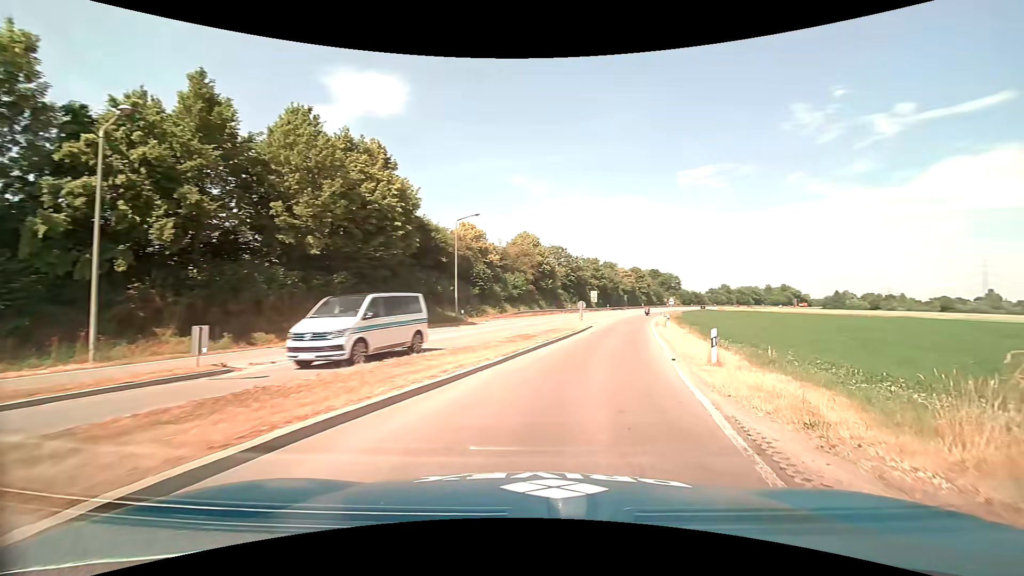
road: primary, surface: asphalt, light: Day
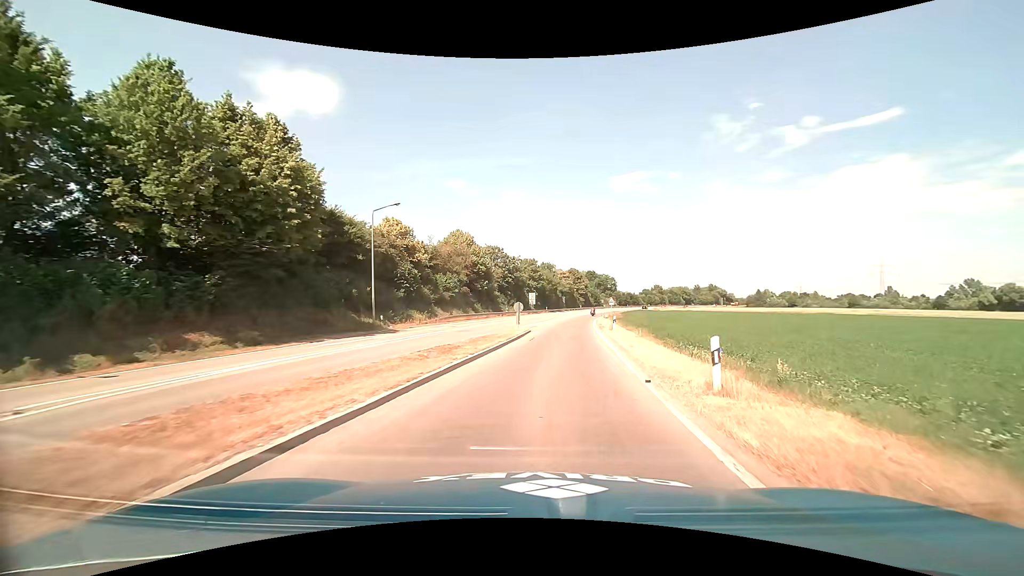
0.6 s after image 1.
(+0.5, +5.0) m; +9°
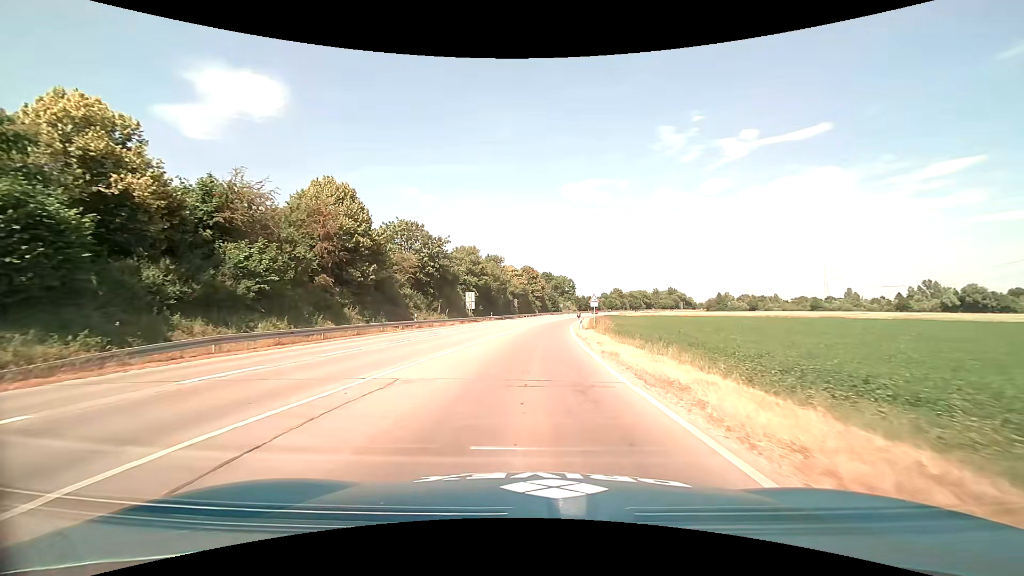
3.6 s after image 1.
(+2.0, +30.7) m; +6°
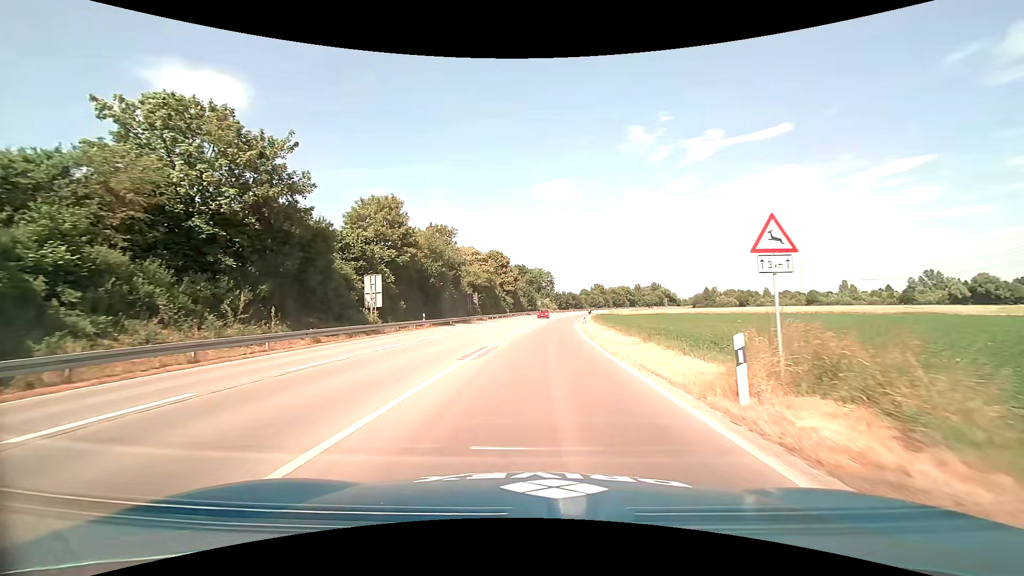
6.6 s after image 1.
(+0.3, +34.3) m; +3°
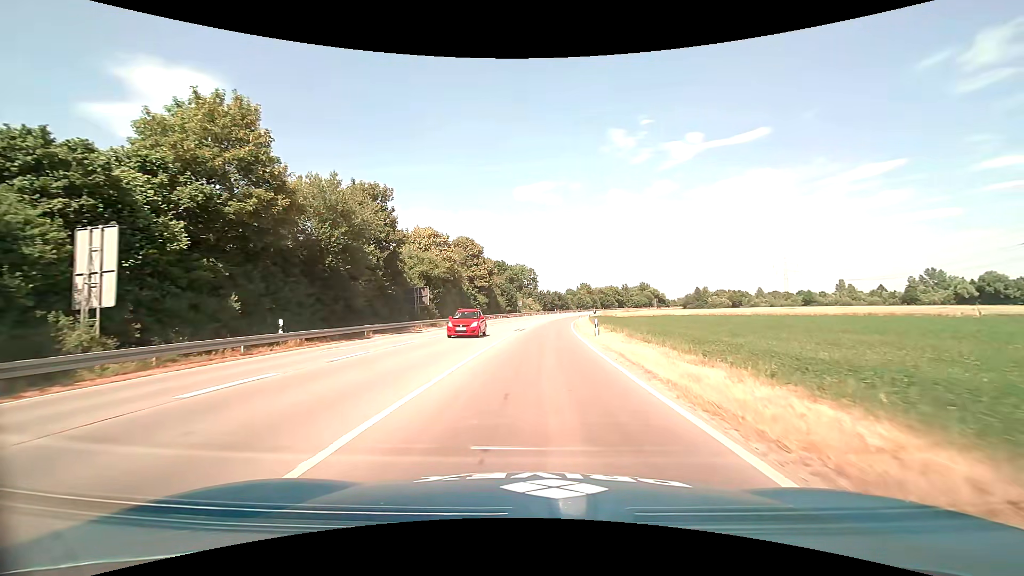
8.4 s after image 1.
(+0.6, +21.1) m; +2°
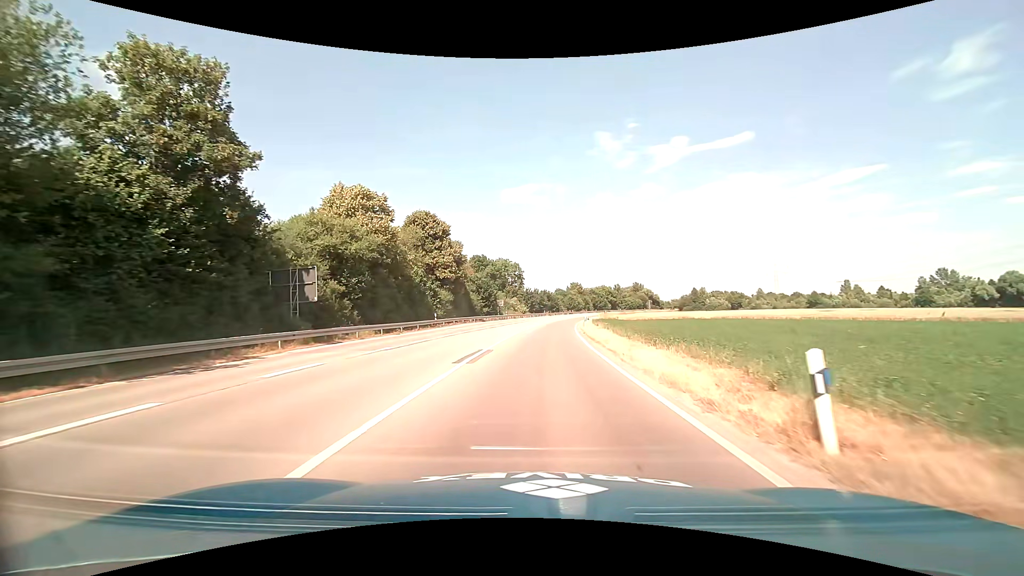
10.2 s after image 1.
(+0.3, +21.7) m; +2°
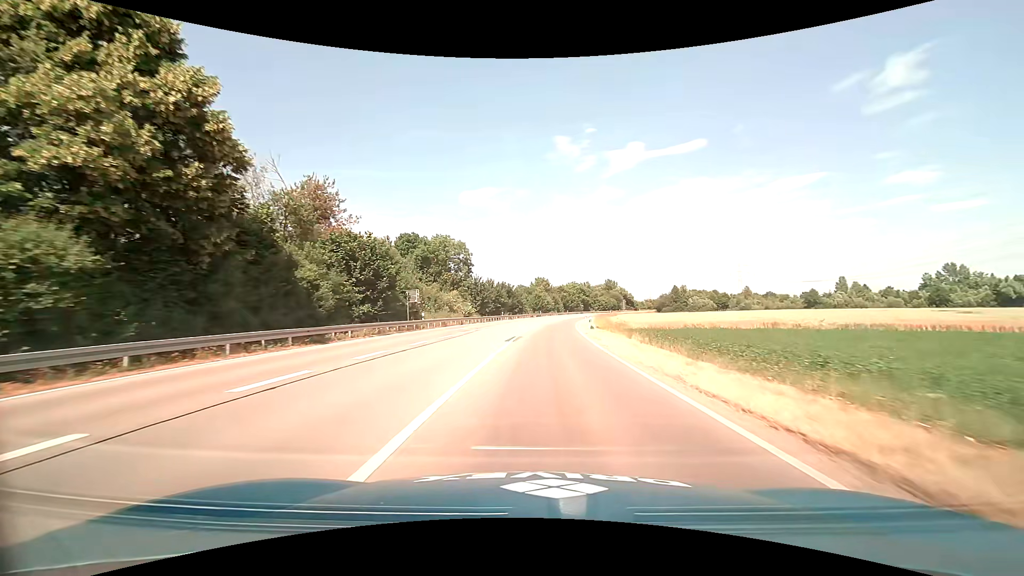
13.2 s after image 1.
(+0.9, +43.8) m; +4°
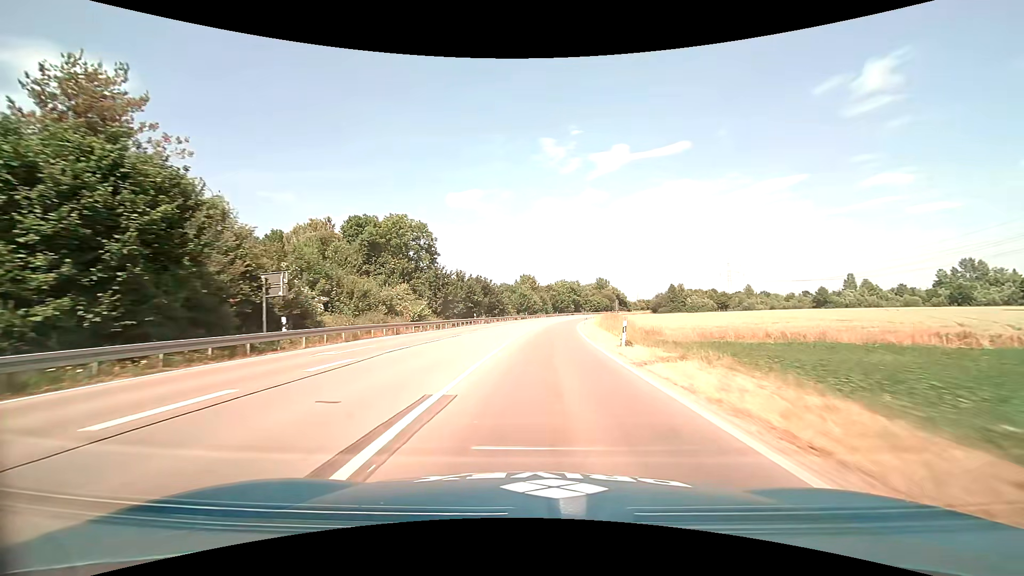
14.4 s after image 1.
(+0.5, +20.7) m; +2°
(0, +10) (0, +20) (0, +30) (+1, +40) (+2, +50) (+3, +60) (+4, +70) (+5, +80) (+6, +90) (+8, +100) m
